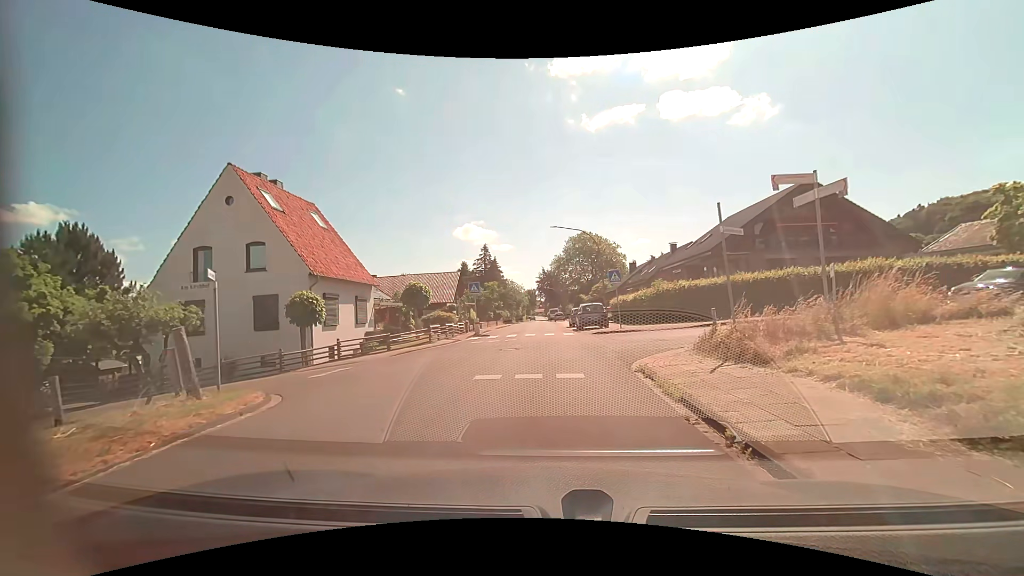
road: residential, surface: asphalt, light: Day
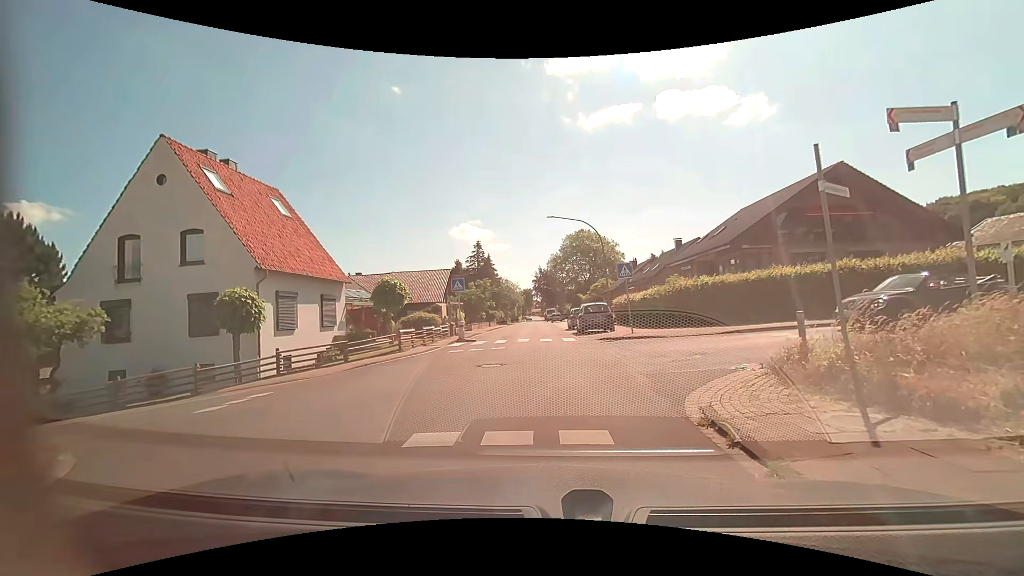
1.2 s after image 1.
(0.0, +4.1) m; +1°
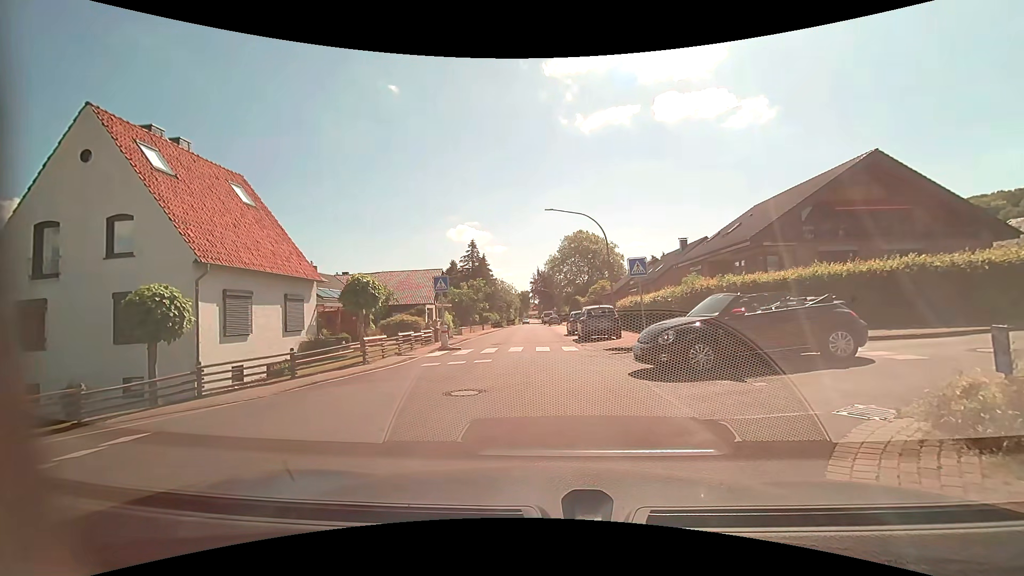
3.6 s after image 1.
(0.0, +3.3) m; 0°
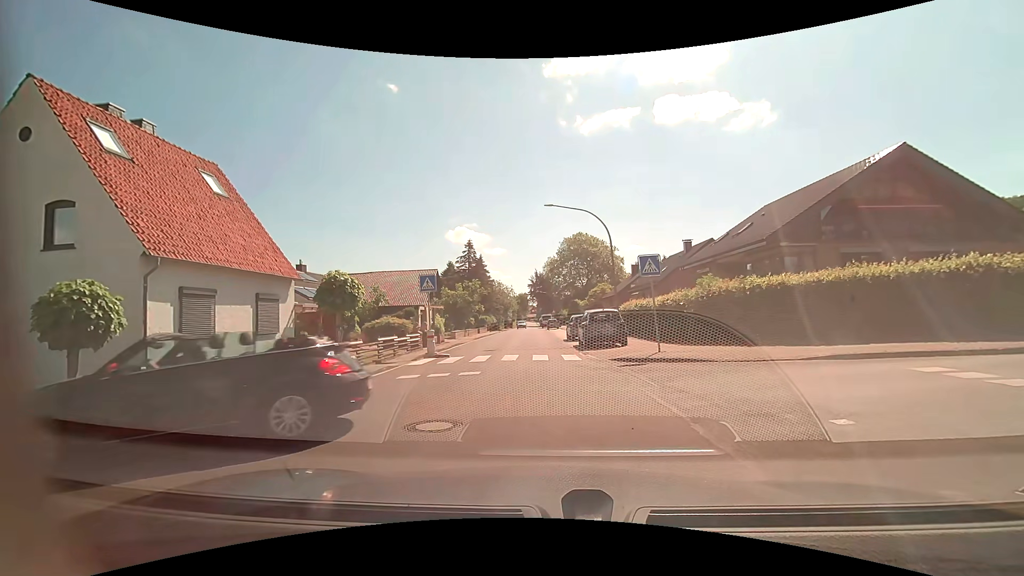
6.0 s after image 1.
(0.0, +2.2) m; +1°
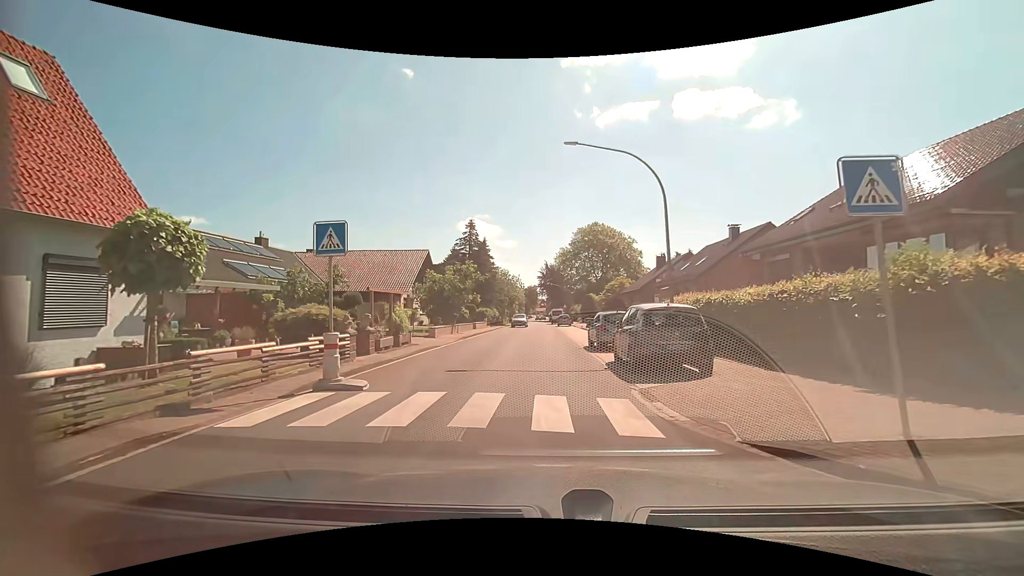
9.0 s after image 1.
(-0.3, +9.9) m; -1°
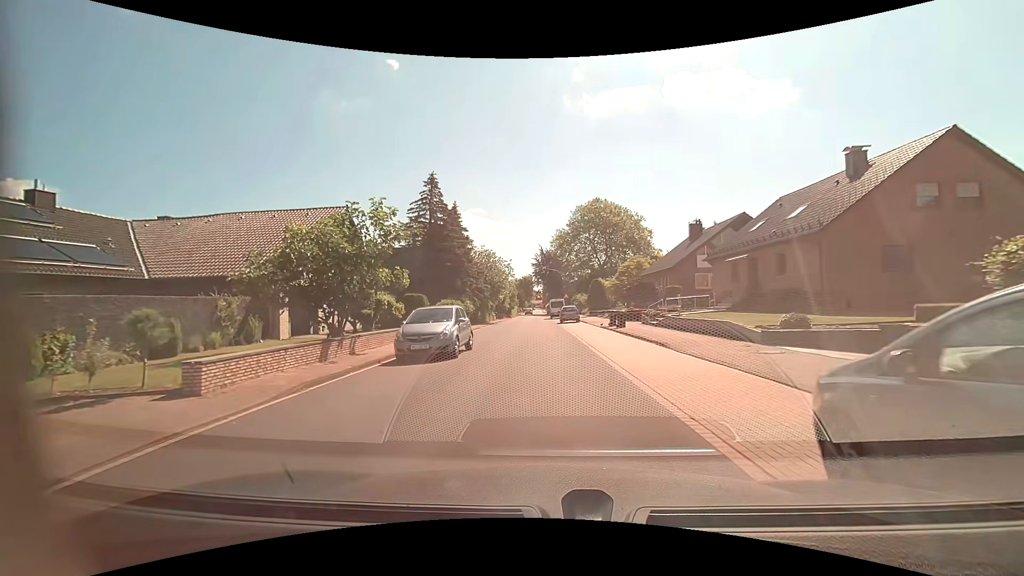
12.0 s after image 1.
(-0.3, +18.5) m; 0°
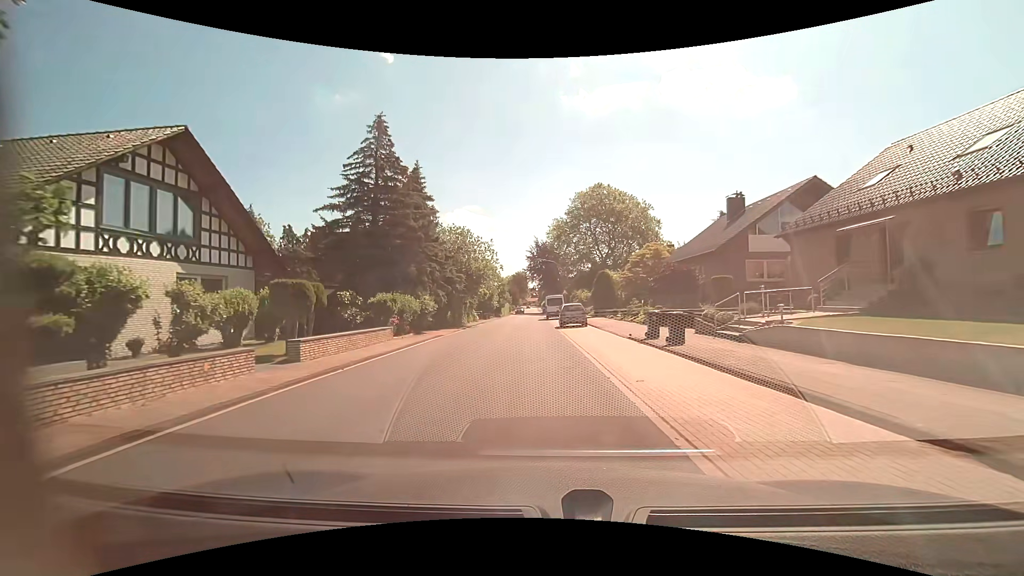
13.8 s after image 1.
(+0.1, +12.4) m; 0°
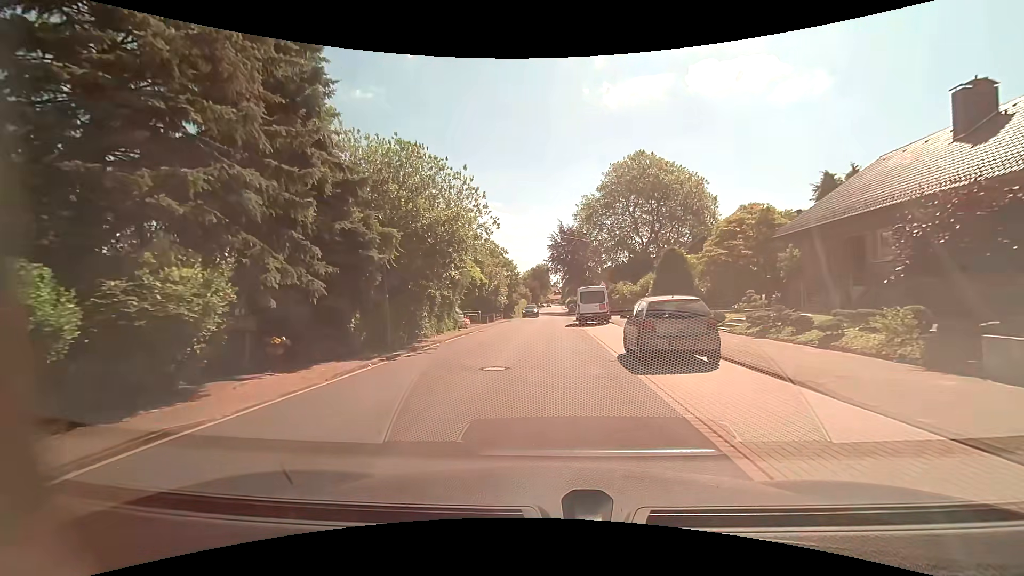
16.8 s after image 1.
(-0.4, +19.7) m; -2°
(0, +10) (0, +20) (0, +30) (0, +40) (+1, +50) (+1, +60) (+2, +70) (+1, +80) (+1, +90) (+1, +100) m
